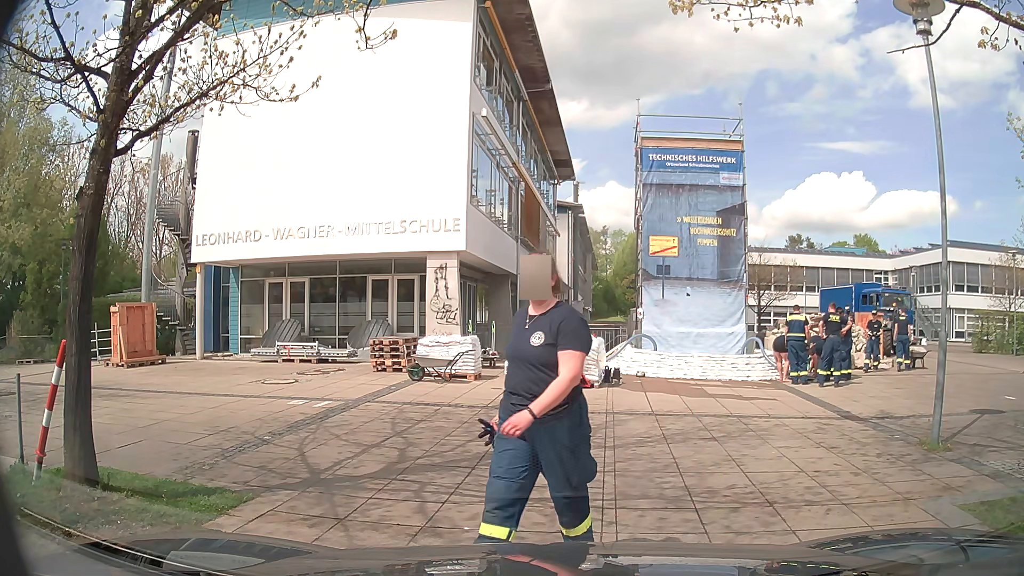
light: Day
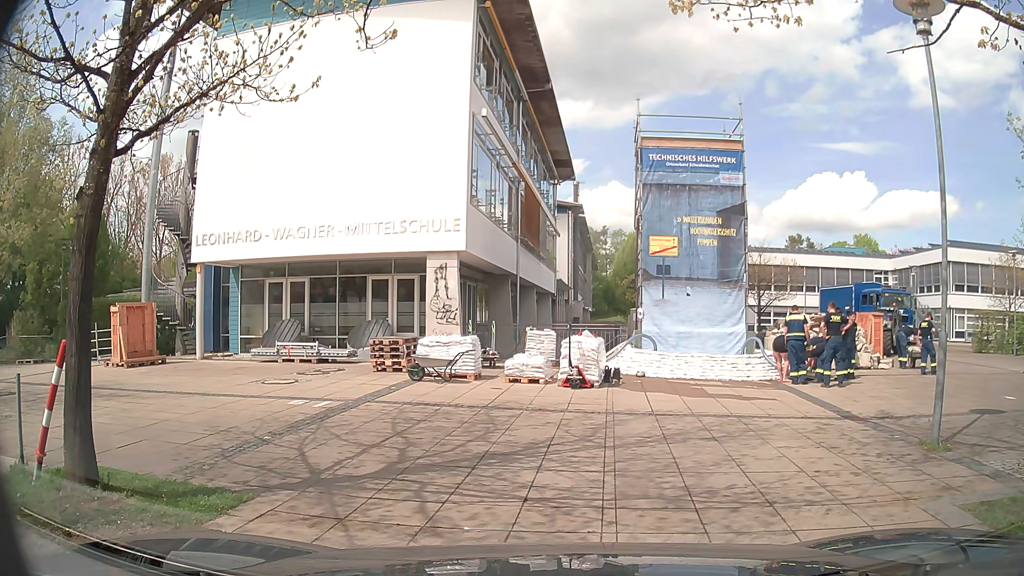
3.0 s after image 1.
(0.0, 0.0) m; 0°
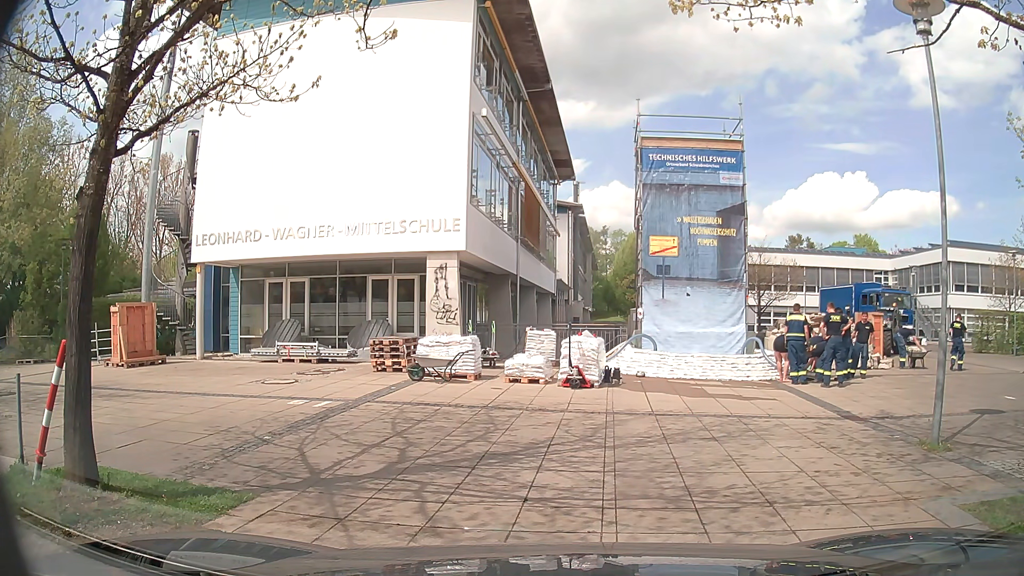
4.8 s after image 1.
(0.0, 0.0) m; 0°
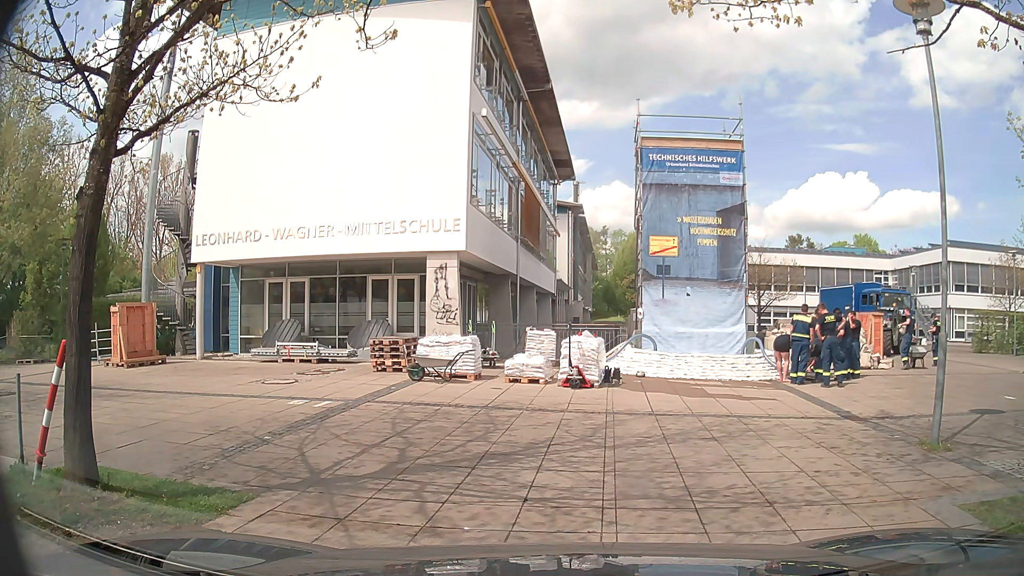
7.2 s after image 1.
(0.0, 0.0) m; 0°
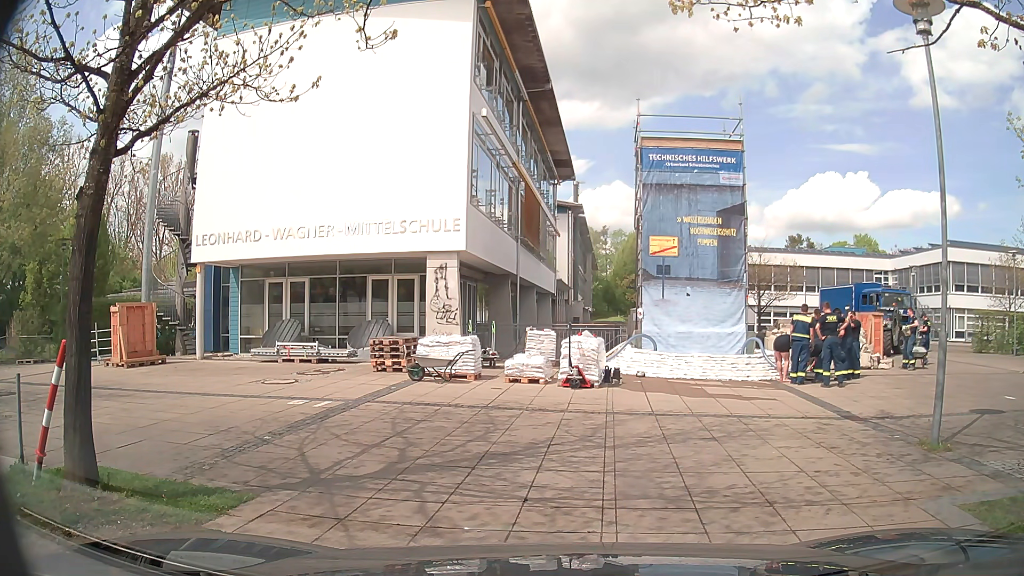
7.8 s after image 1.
(0.0, 0.0) m; 0°
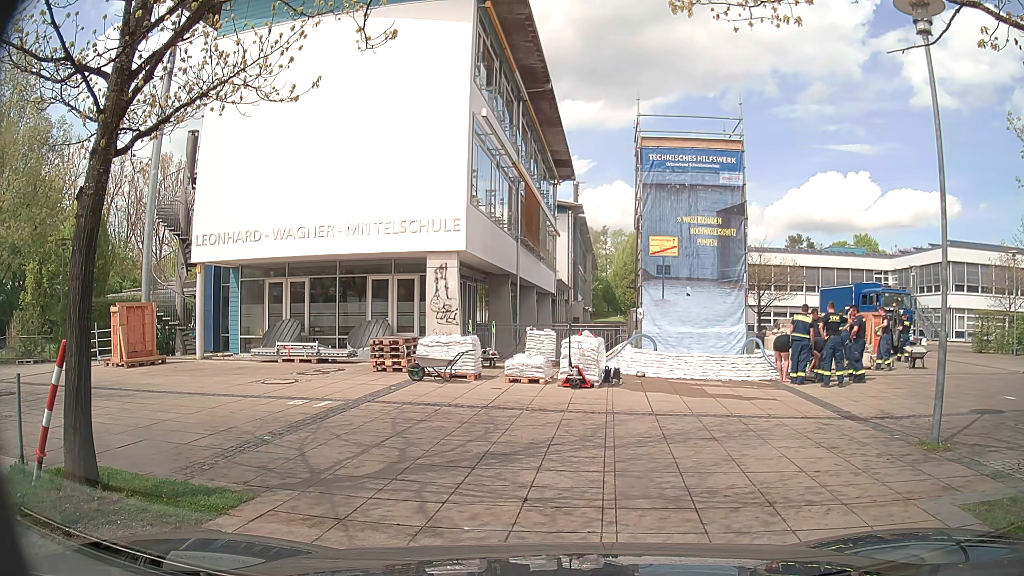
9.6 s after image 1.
(0.0, 0.0) m; 0°
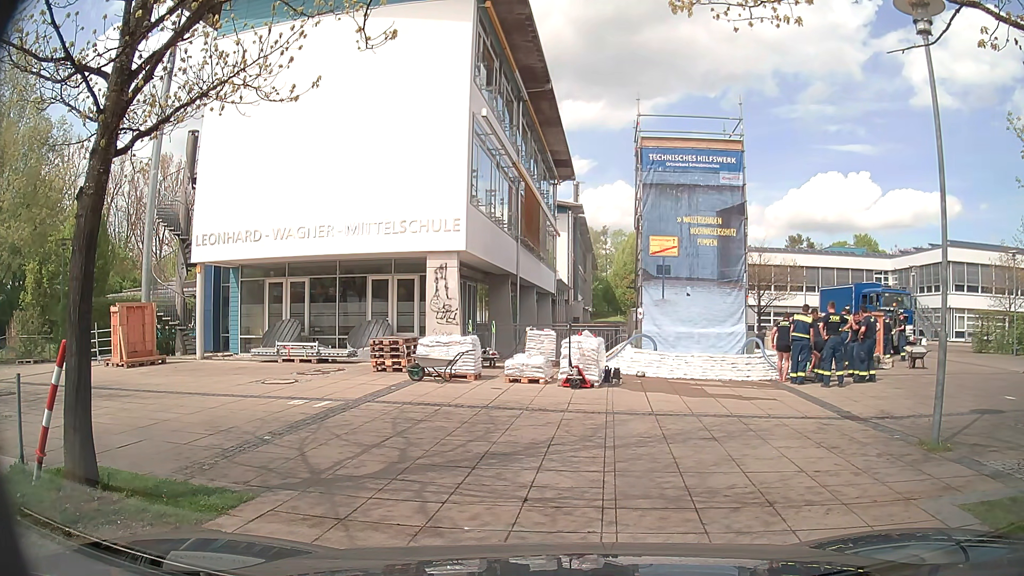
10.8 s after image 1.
(0.0, 0.0) m; 0°
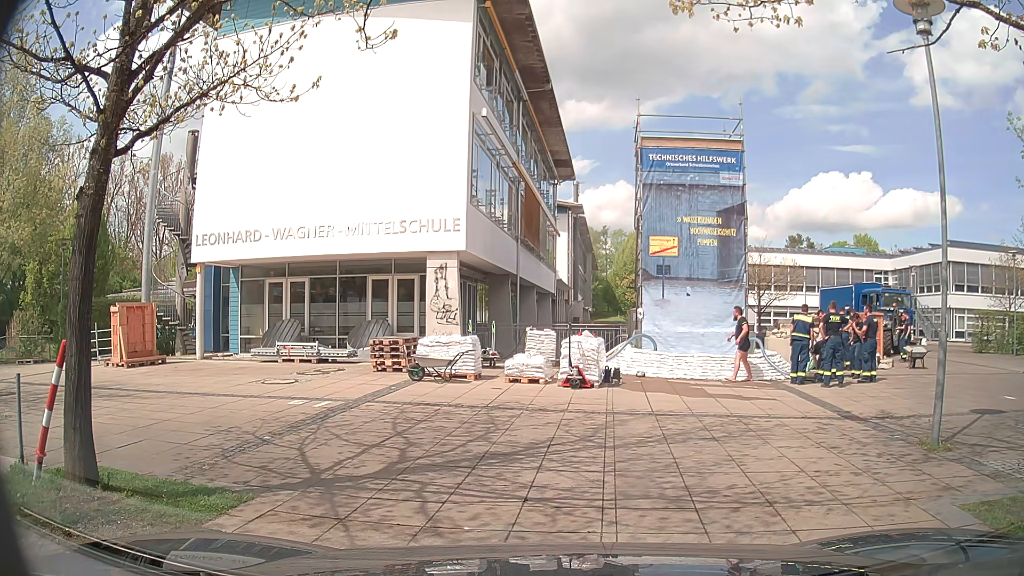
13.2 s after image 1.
(0.0, 0.0) m; 0°
